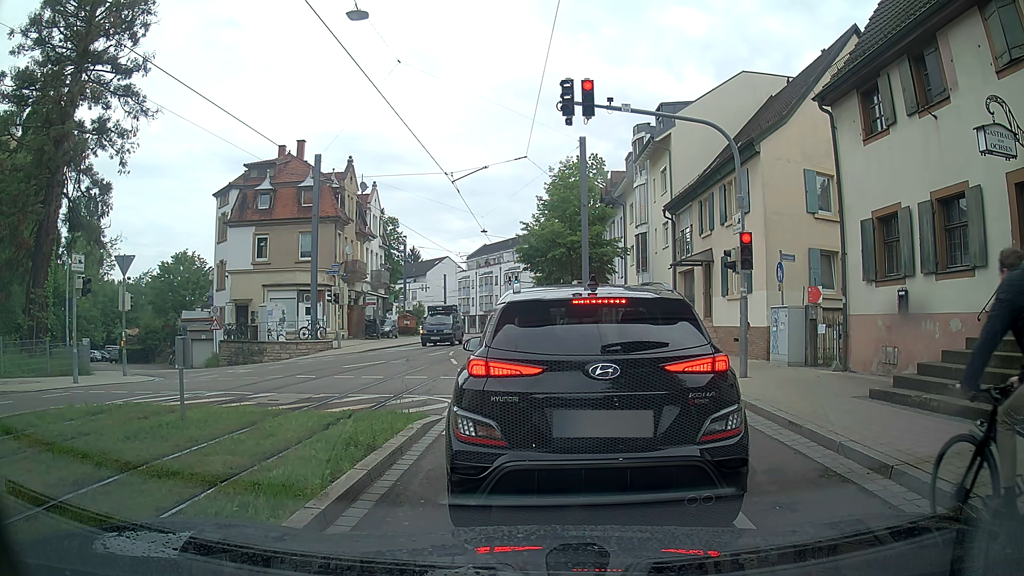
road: tertiary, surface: asphalt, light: Day
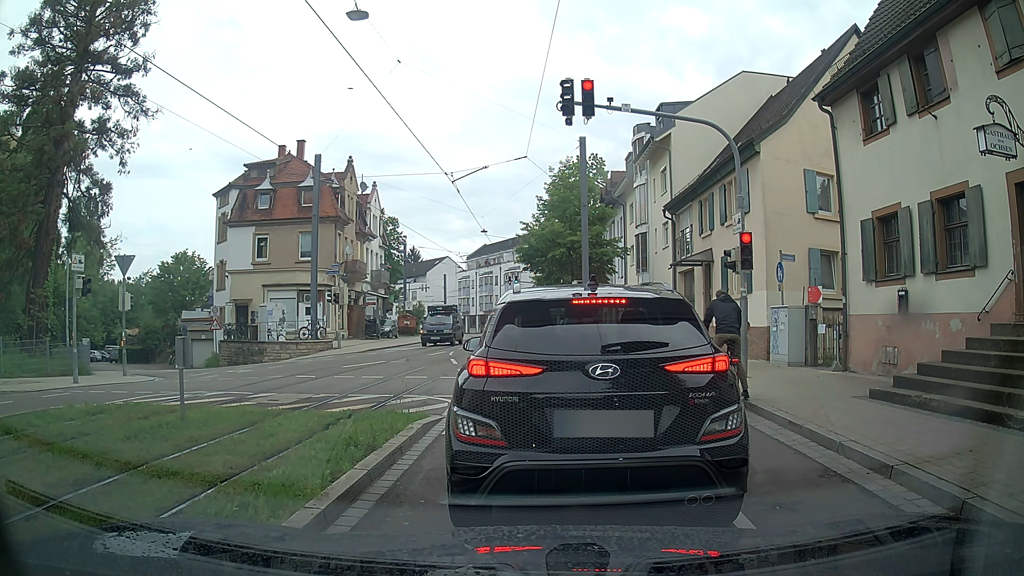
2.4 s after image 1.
(0.0, 0.0) m; 0°
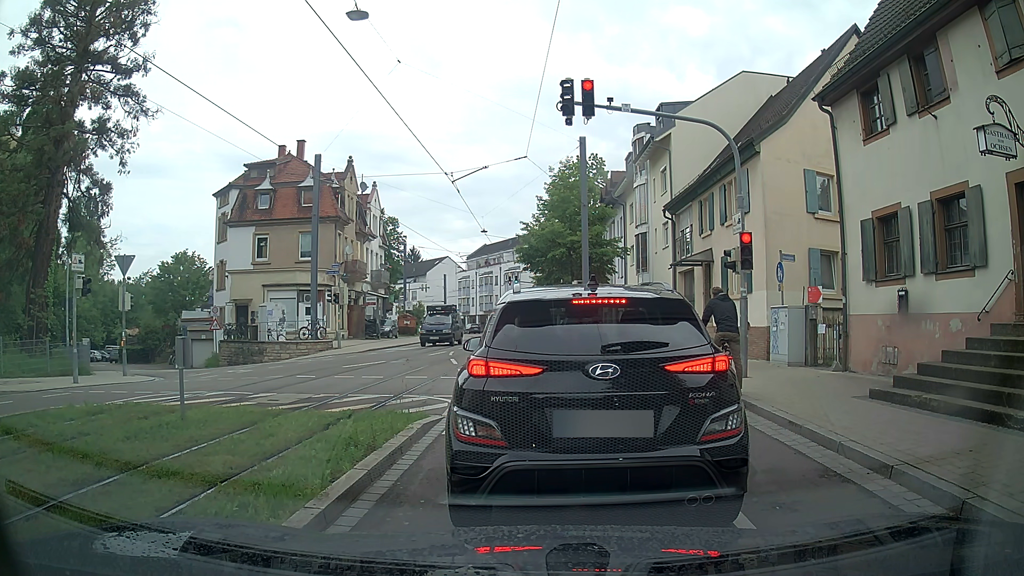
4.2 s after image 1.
(0.0, 0.0) m; 0°
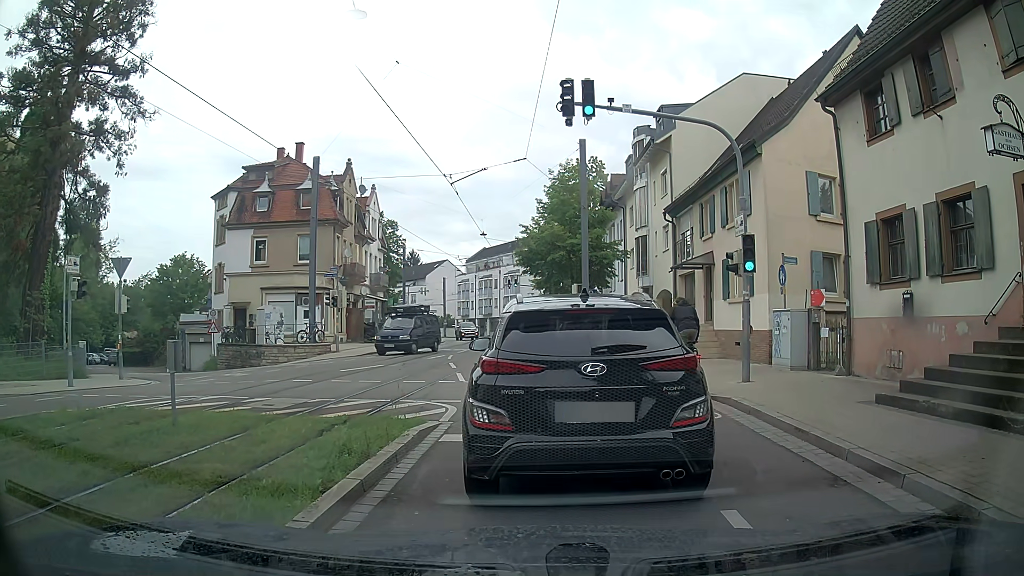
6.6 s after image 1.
(0.0, +0.2) m; 0°
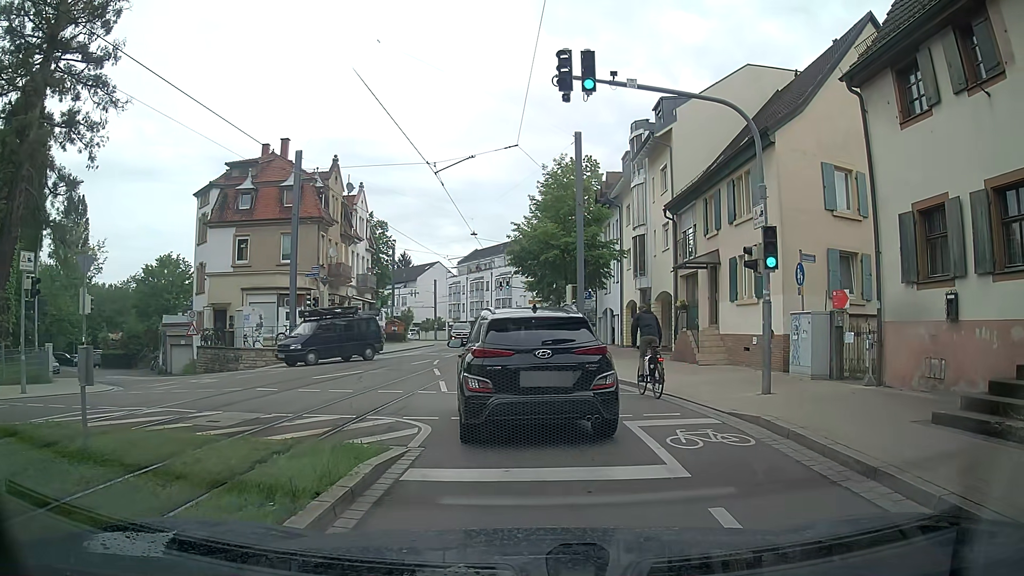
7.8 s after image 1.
(+0.1, +2.0) m; +3°
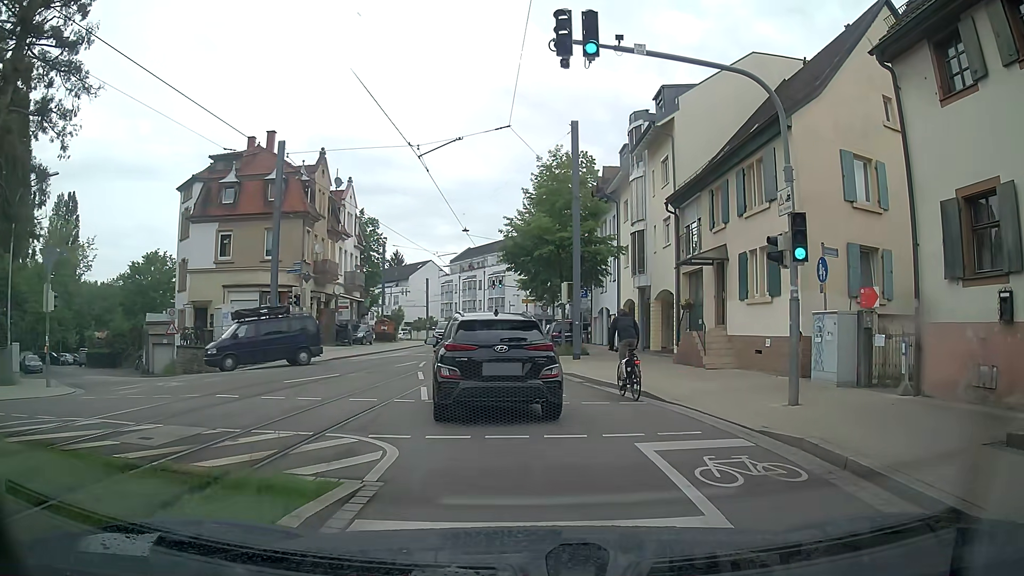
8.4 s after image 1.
(0.0, +1.9) m; -1°
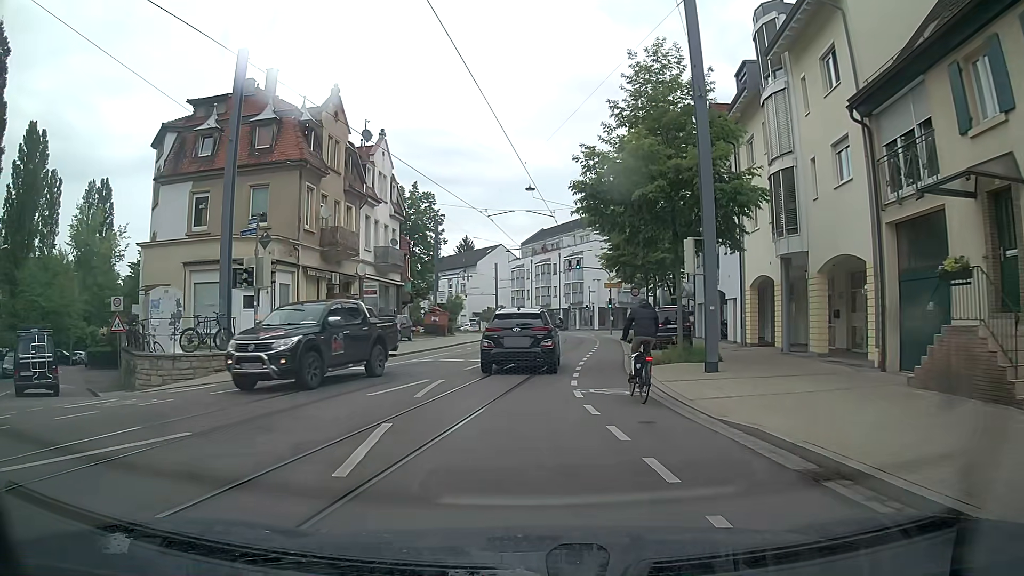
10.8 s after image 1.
(-0.1, +12.4) m; -6°
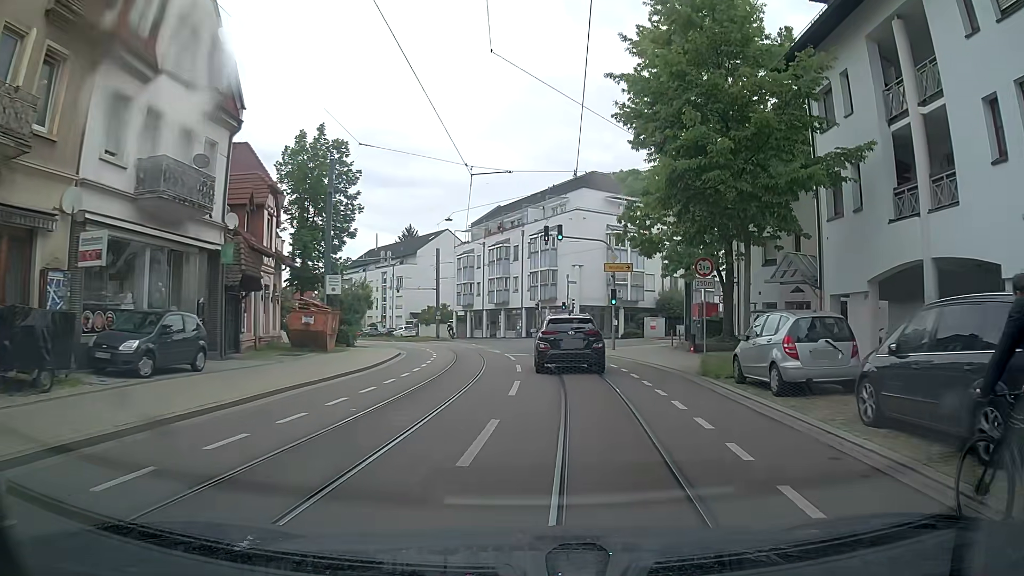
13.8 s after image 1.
(0.0, +23.4) m; +3°
(0, +10) (+1, +20) (+1, +30) (-1, +40) (-2, +50) (-4, +60) (-8, +69) (-13, +78) (-18, +86) (-24, +94) m
